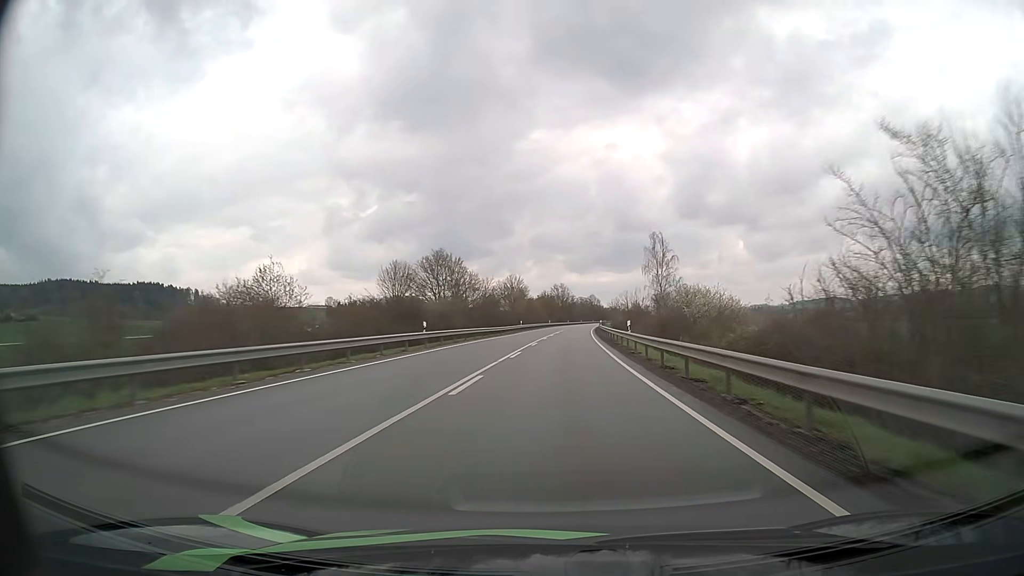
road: primary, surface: asphalt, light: Day
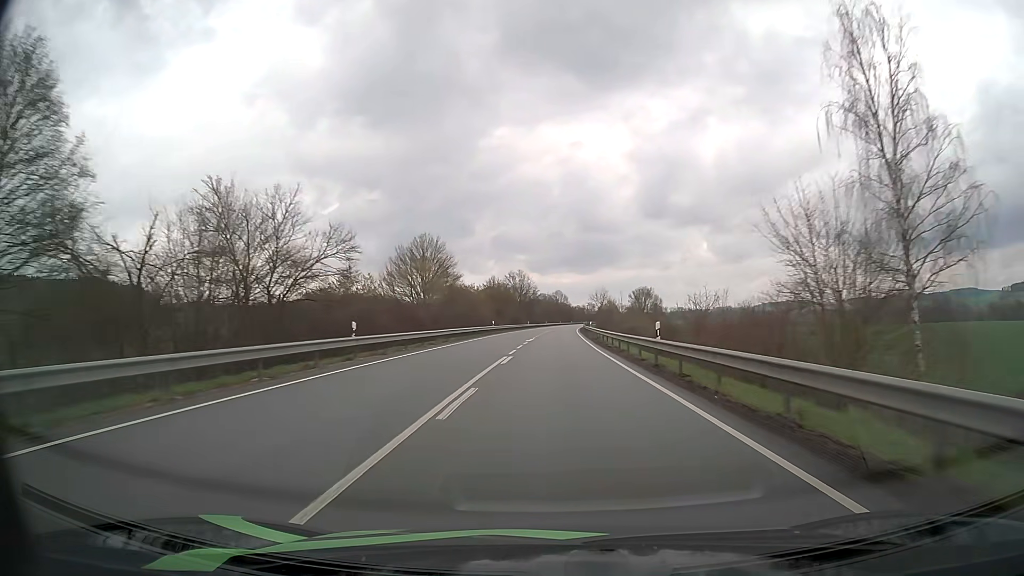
(+1.9, +63.3) m; +3°
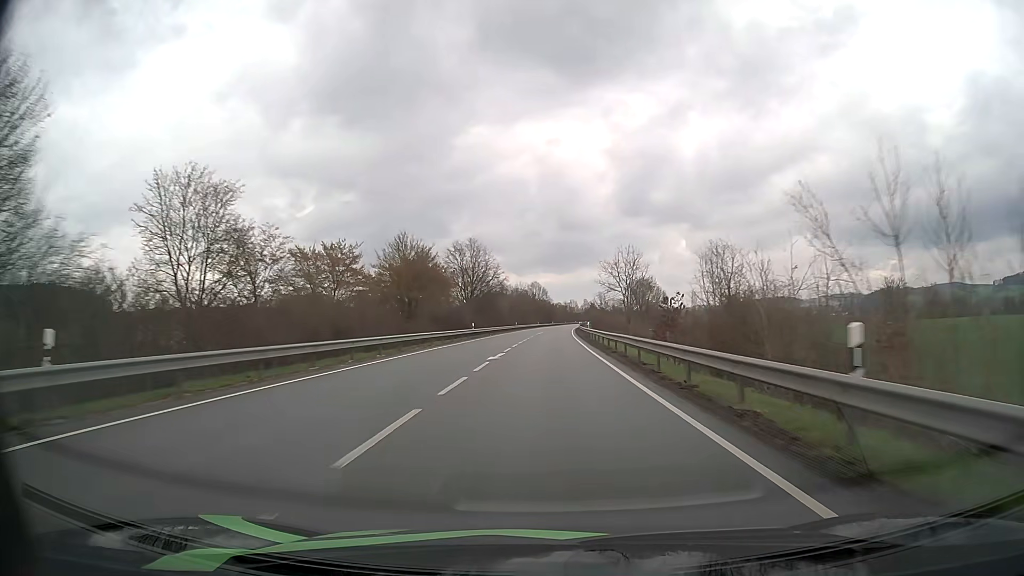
(+1.1, +63.2) m; +2°
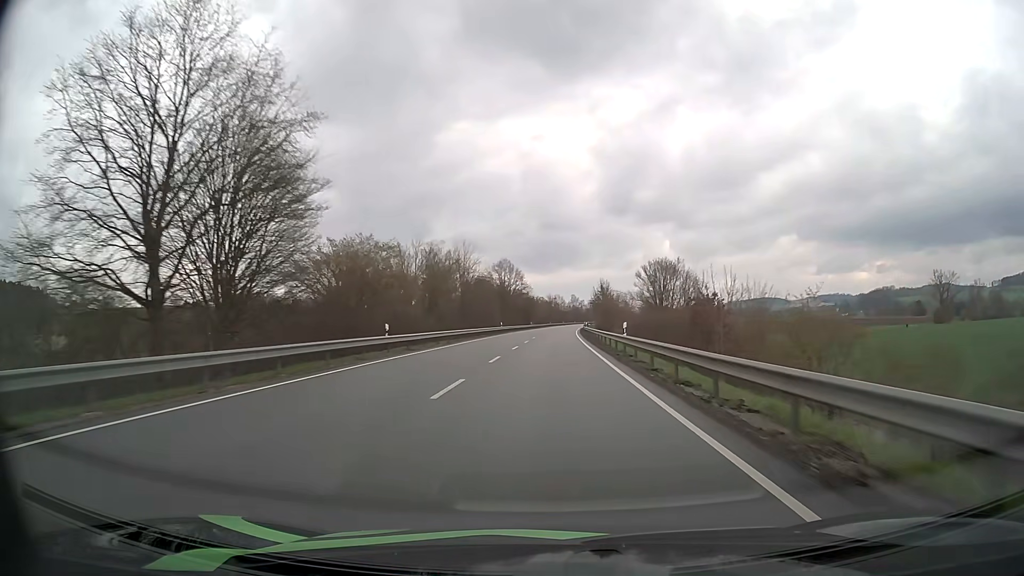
(+0.9, +79.2) m; +1°
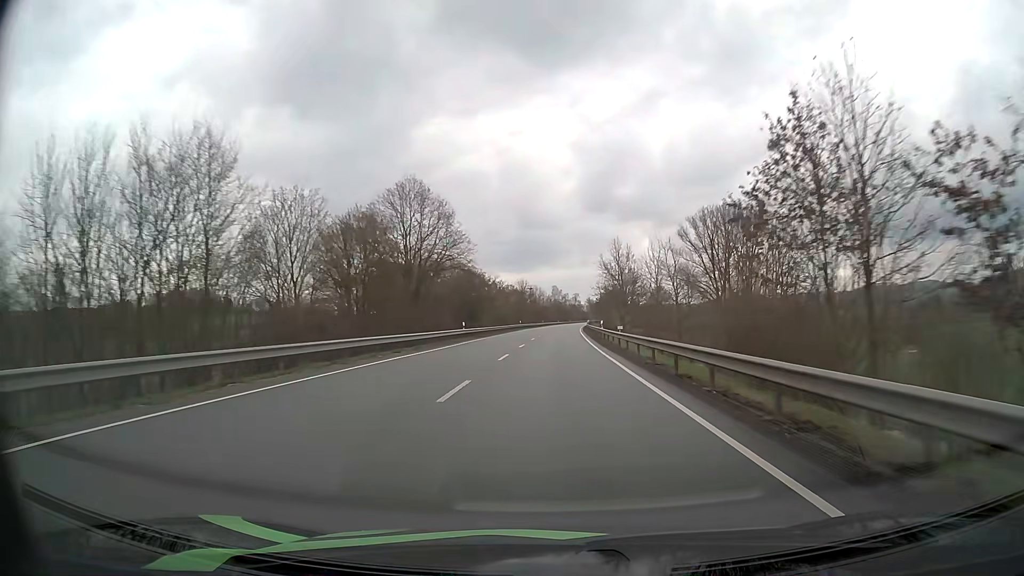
(+1.3, +79.3) m; +2°
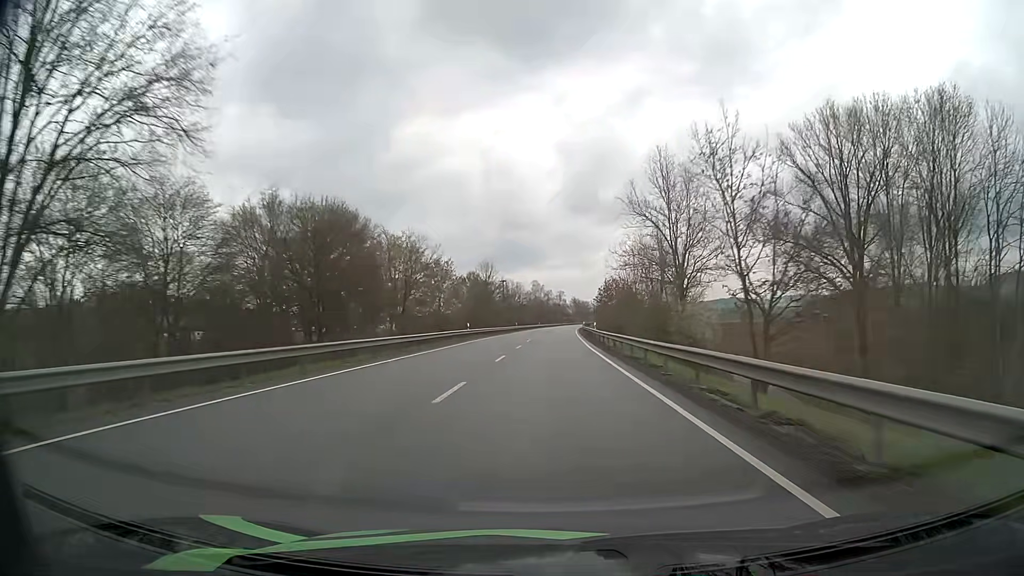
(+0.7, +47.5) m; +2°
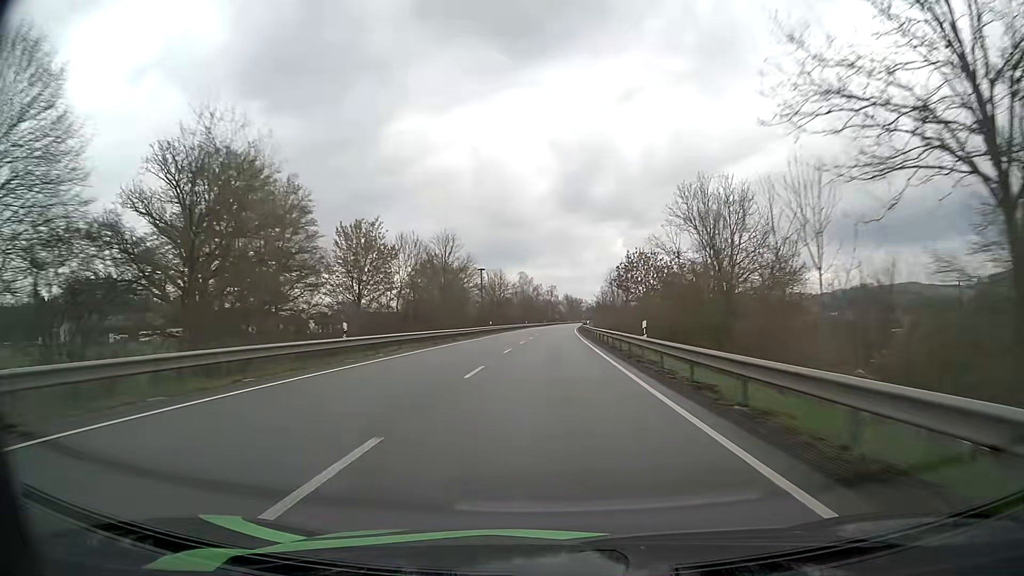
(+0.2, +31.7) m; +1°
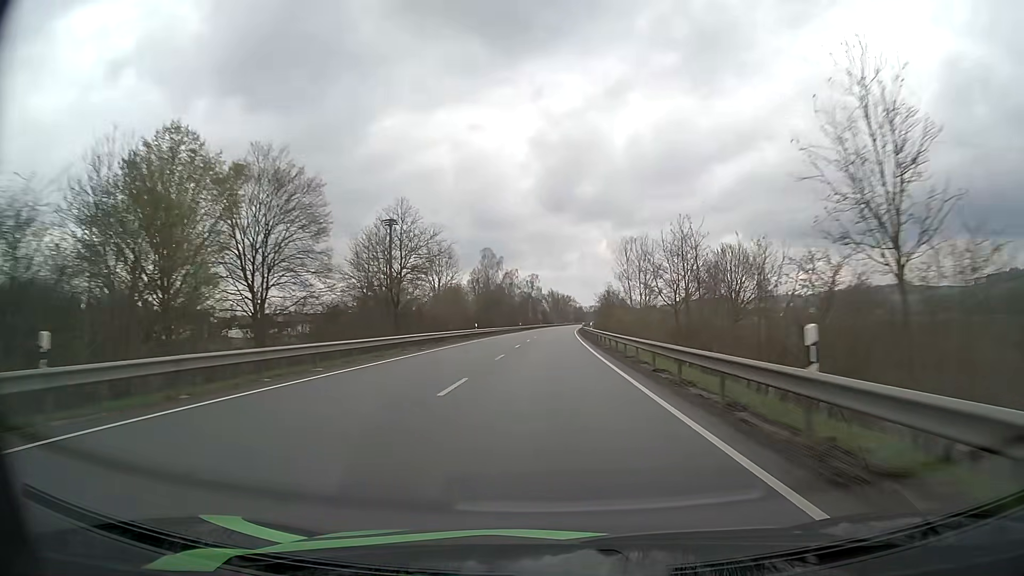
(+1.1, +63.3) m; +2°
(0, +10) (0, +20) (0, +30) (0, +40) (0, +50) (+1, +60) (+1, +70) (+1, +80) (+1, +90) (+2, +100) m
